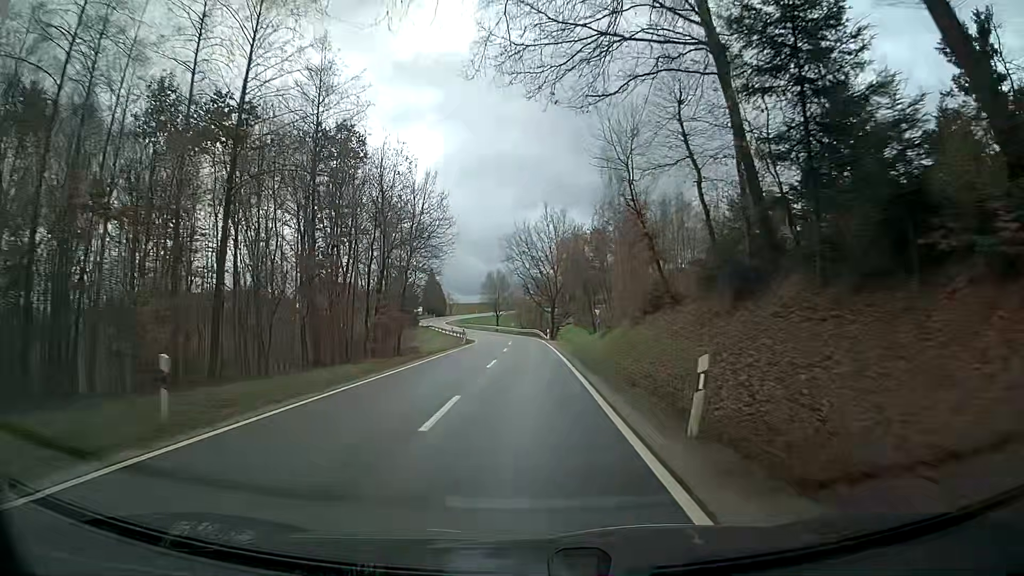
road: tertiary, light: Day
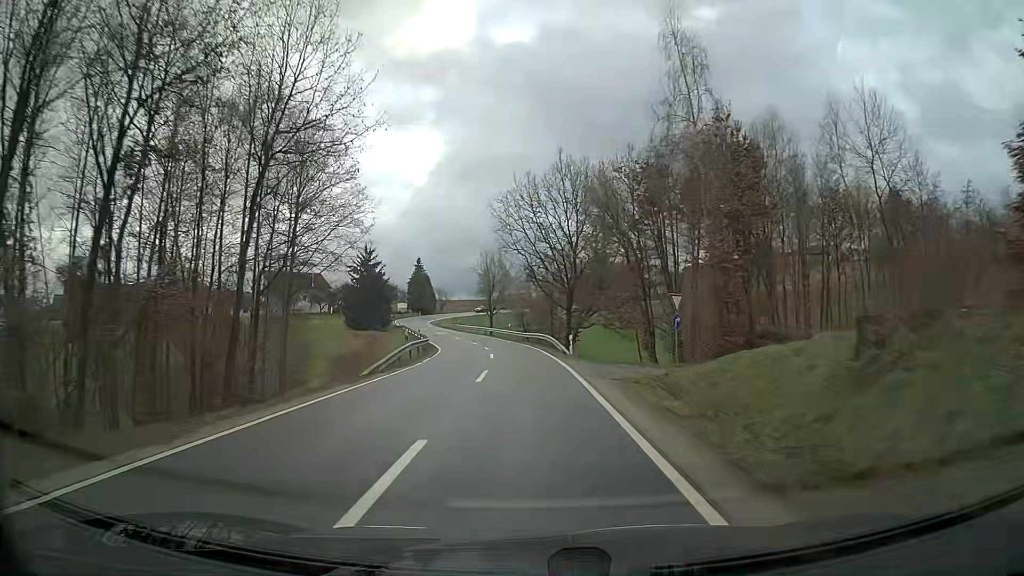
(-0.2, +28.7) m; -1°
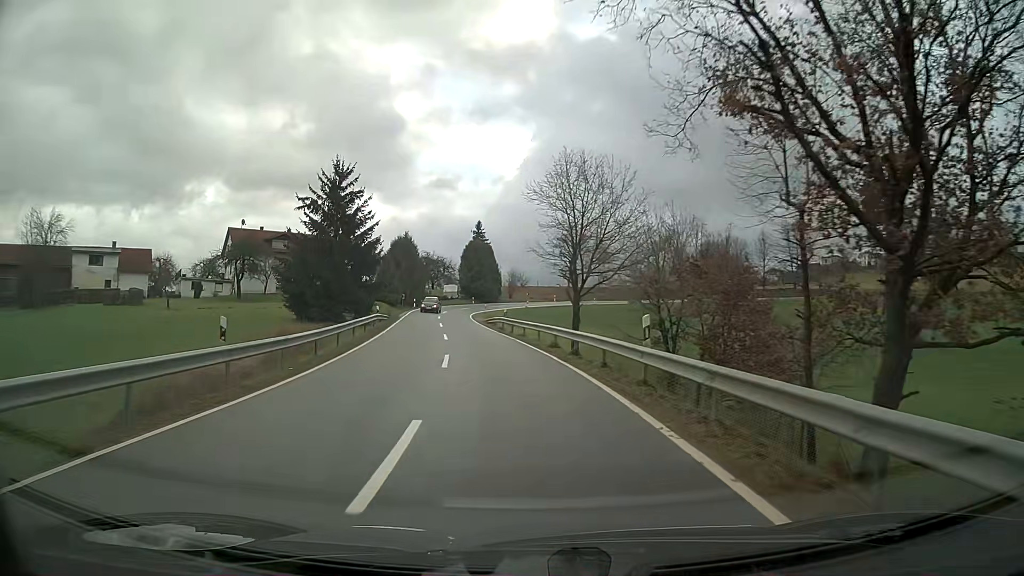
(-2.4, +46.9) m; -8°
